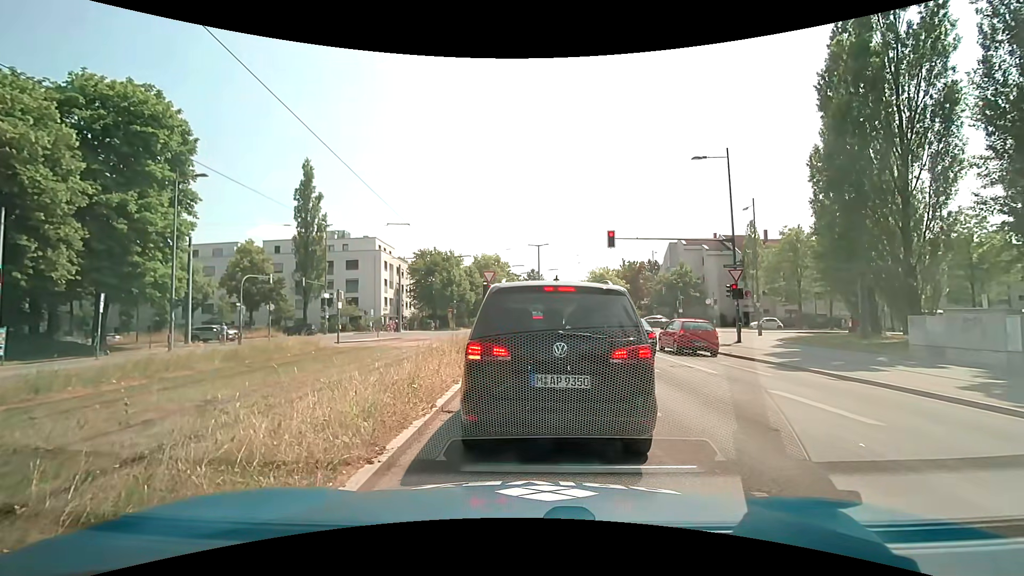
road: secondary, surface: asphalt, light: Day
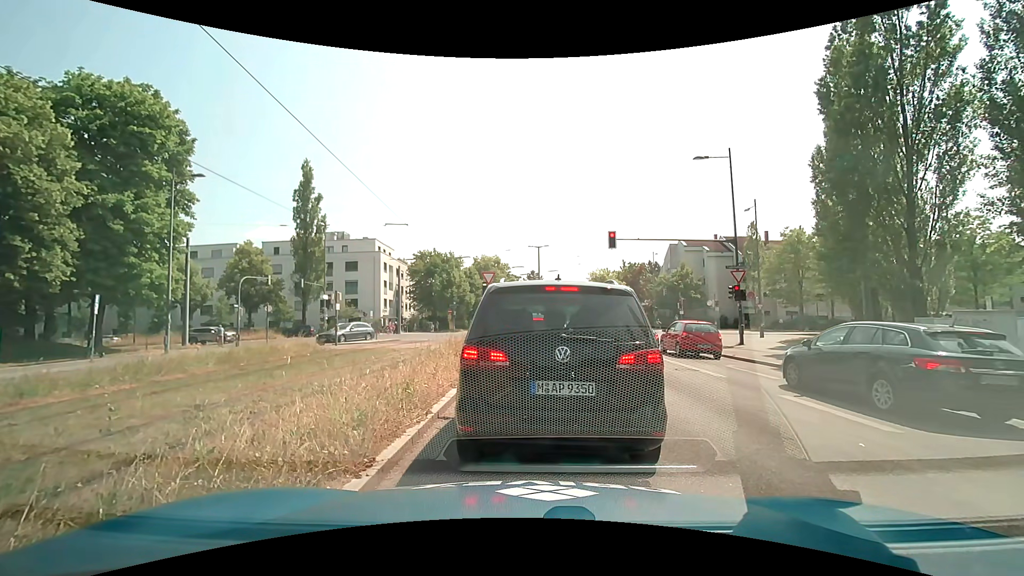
(0.0, +0.4) m; 0°
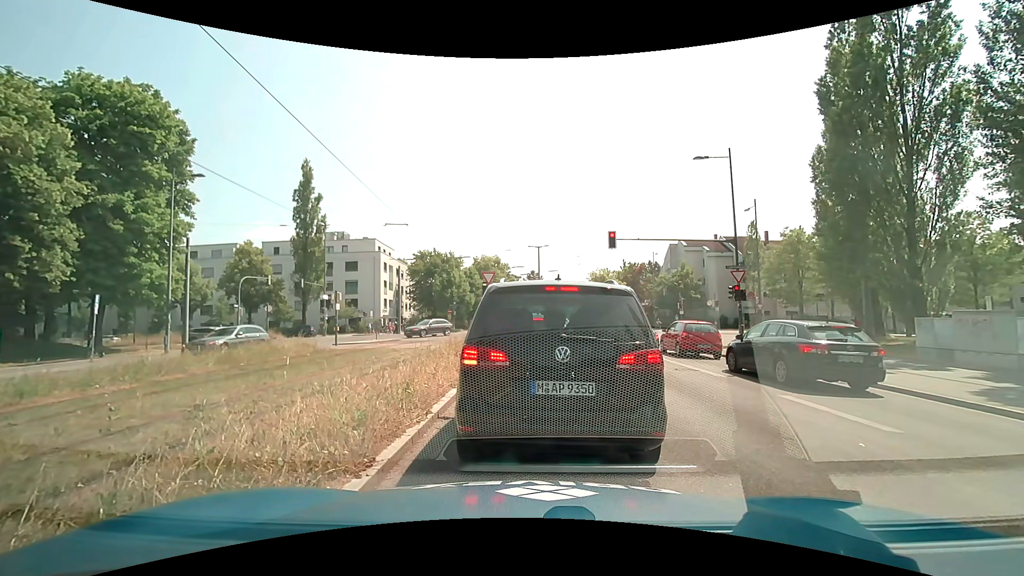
(0.0, 0.0) m; 0°
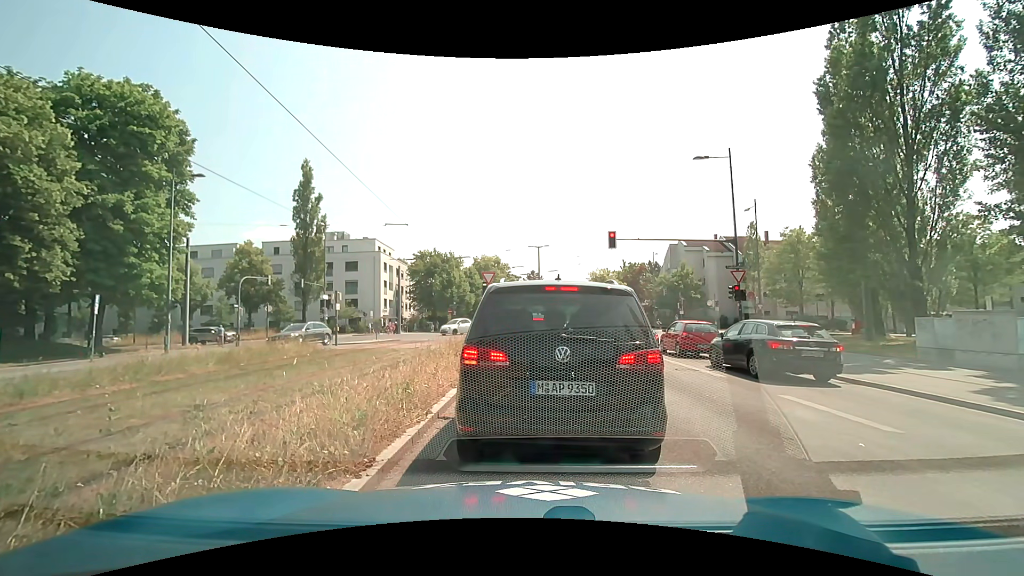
(0.0, 0.0) m; 0°
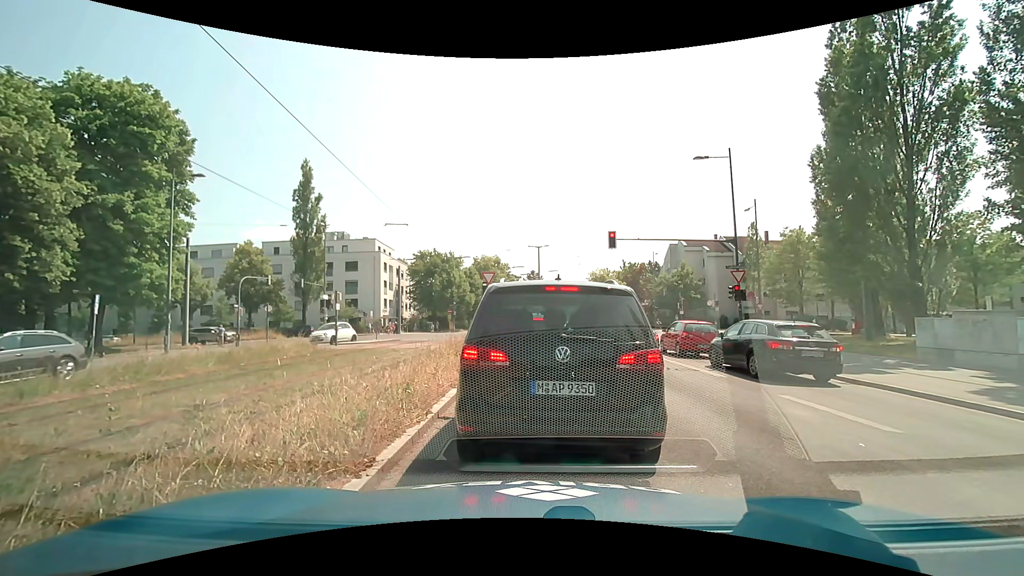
(0.0, 0.0) m; 0°
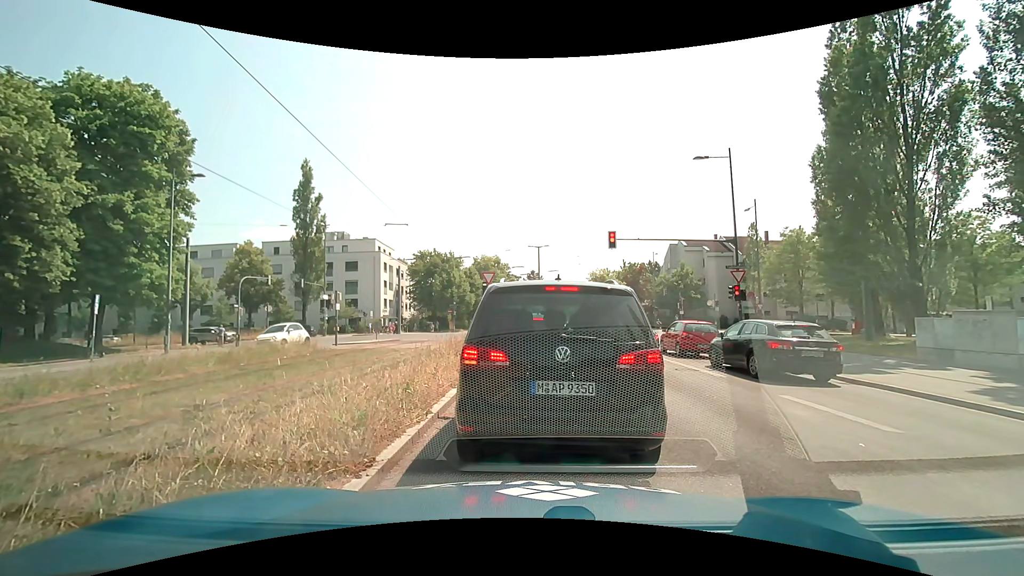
(0.0, 0.0) m; 0°
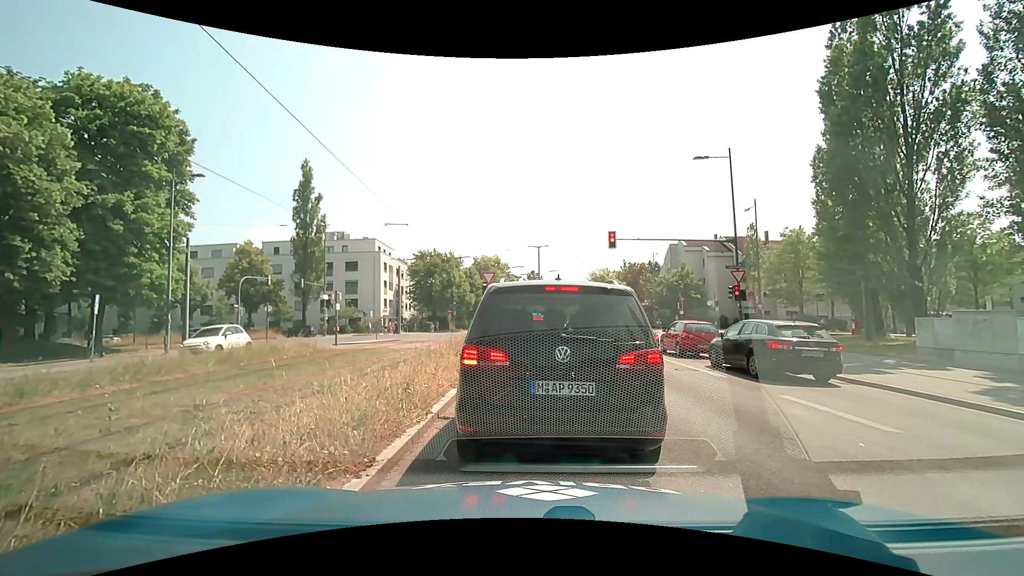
(0.0, 0.0) m; 0°
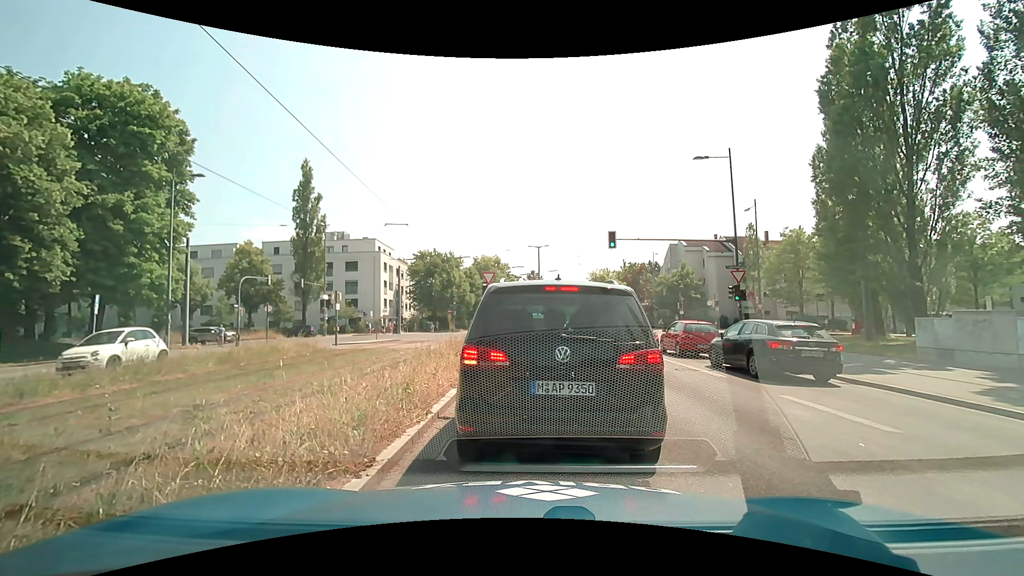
(0.0, 0.0) m; 0°
(0, +10) (0, +20) (0, +30) (0, +40) (-3, +50) (-9, +57) (-18, +61) (-28, +62) (-38, +62) (-48, +61) m
